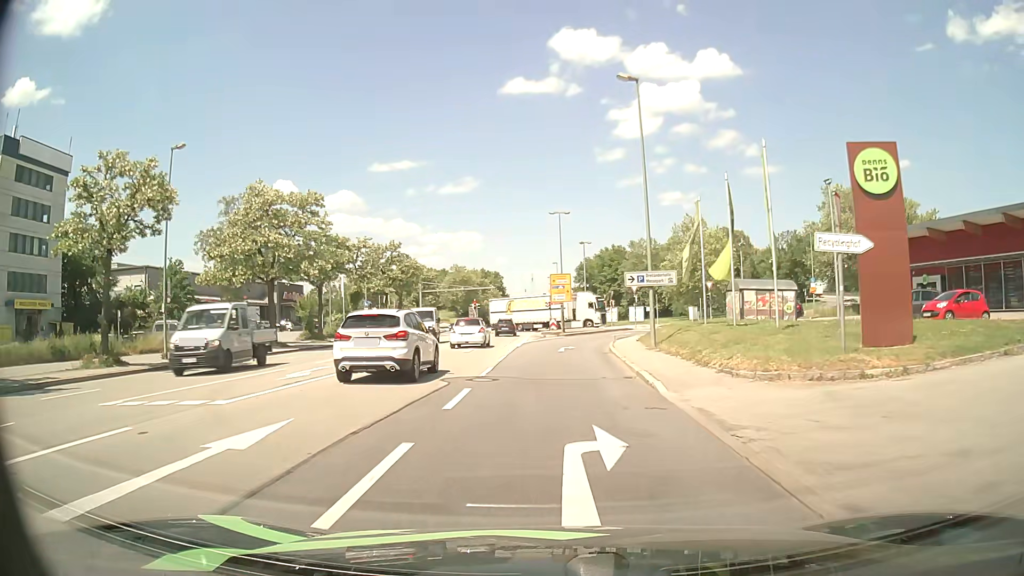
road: primary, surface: asphalt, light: Day
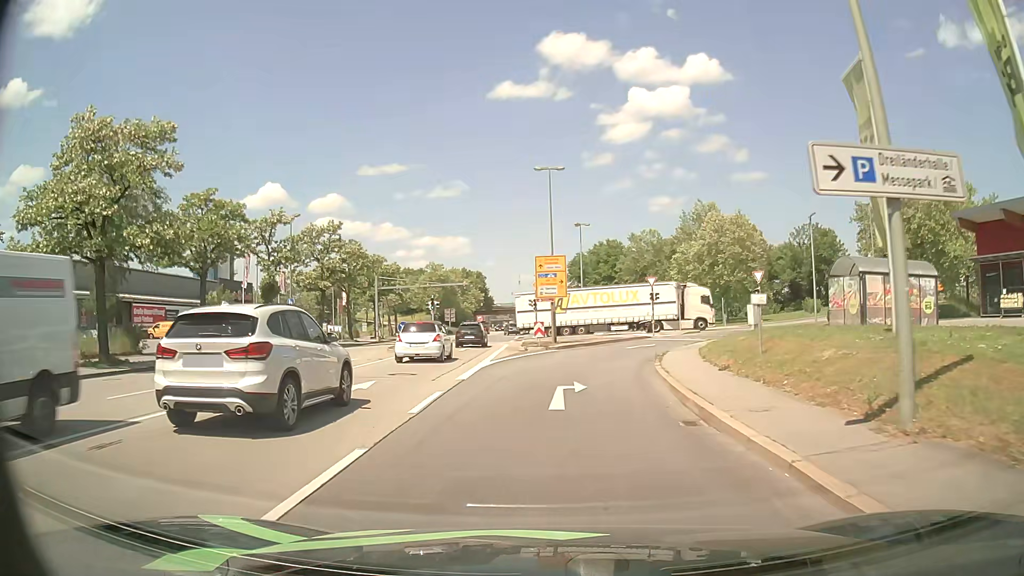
(+0.2, +18.0) m; 0°
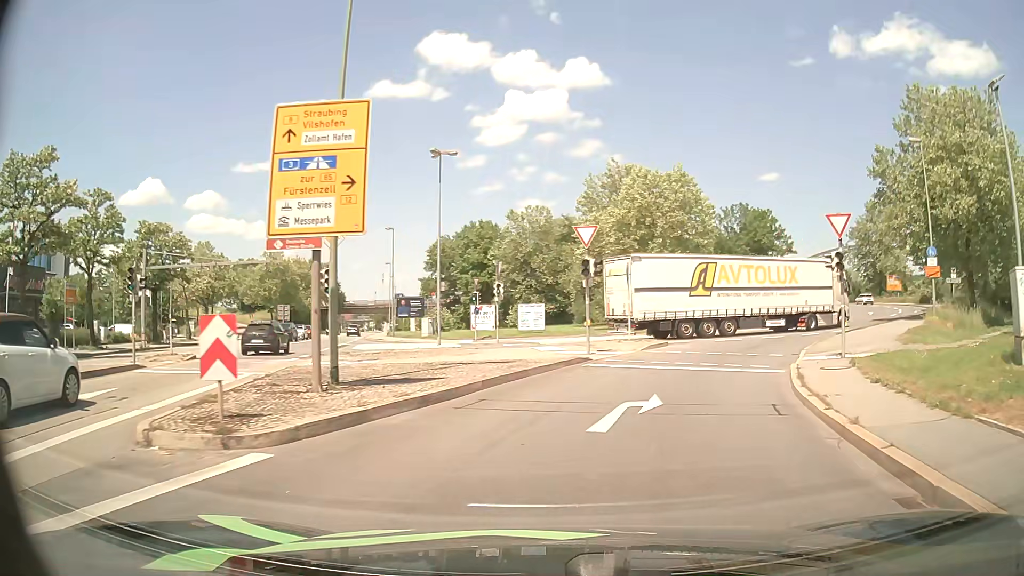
(+1.7, +26.0) m; +11°
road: primary_link
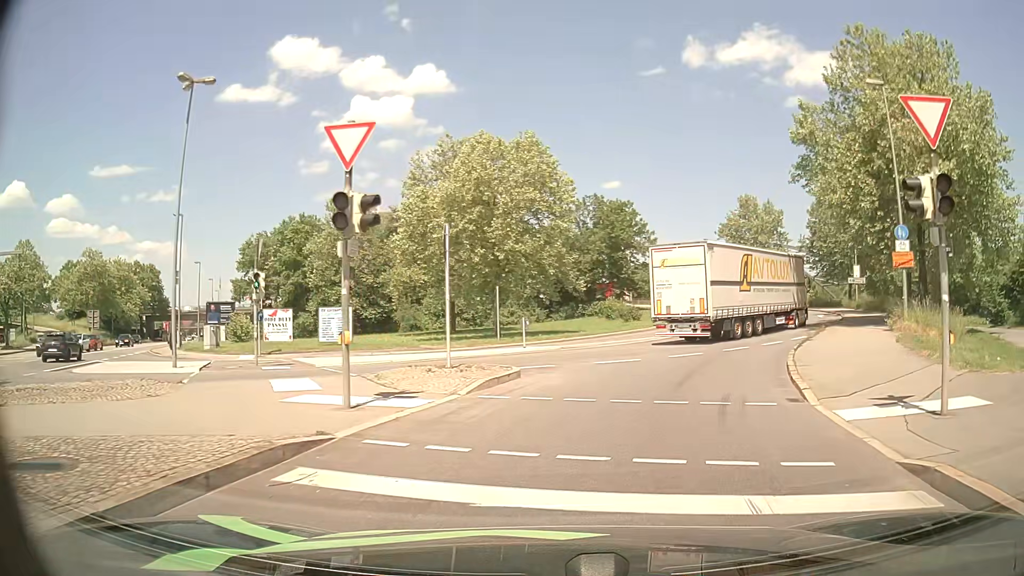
(+1.5, +12.0) m; +14°
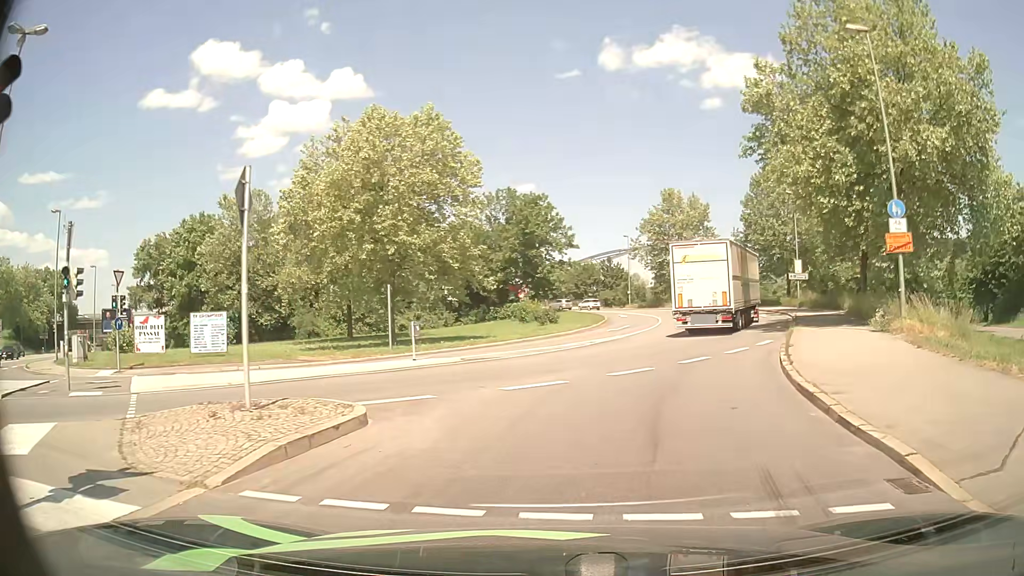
(+0.3, +6.0) m; +7°
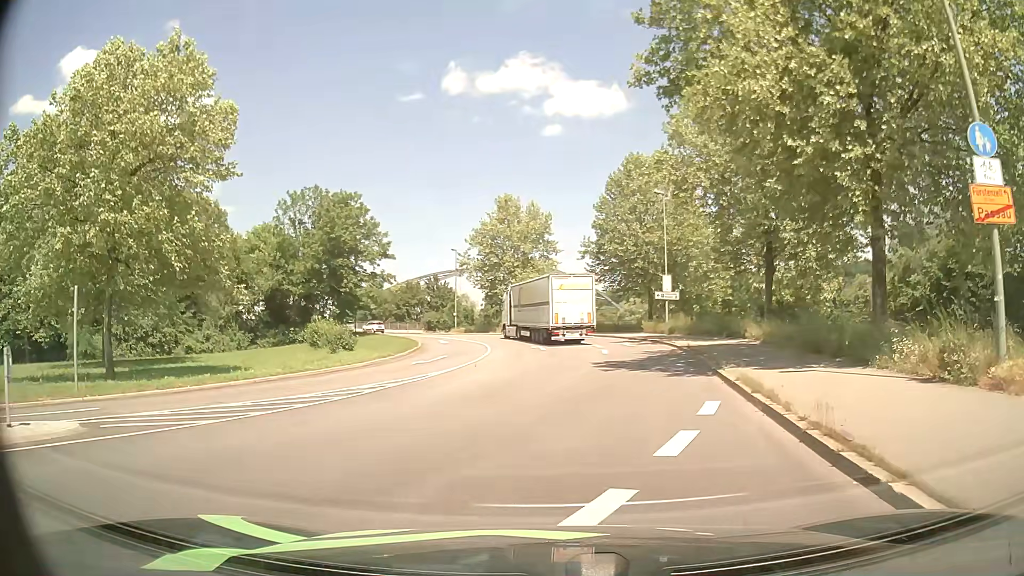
(+1.7, +12.4) m; +14°
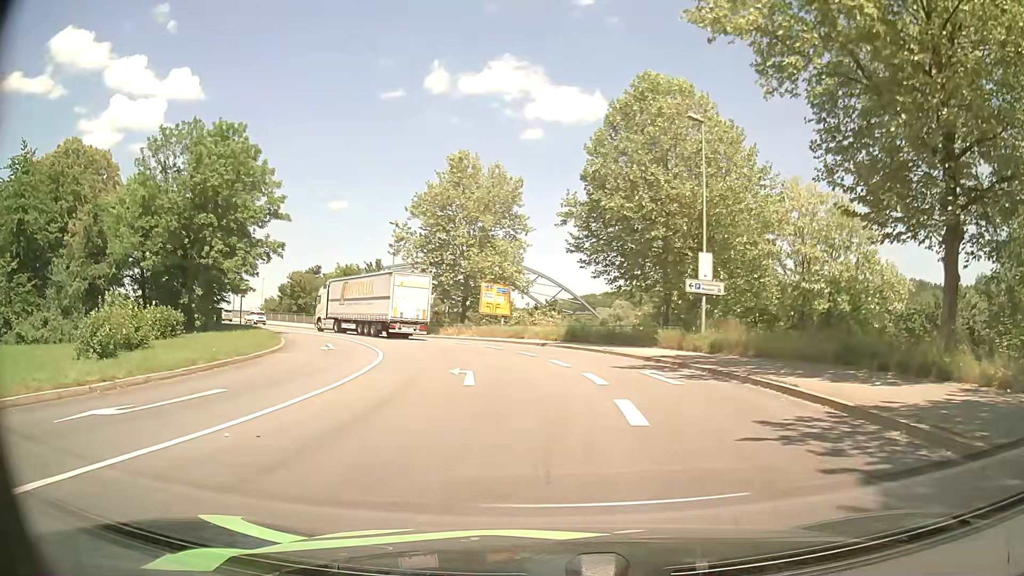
(+0.9, +20.3) m; +3°
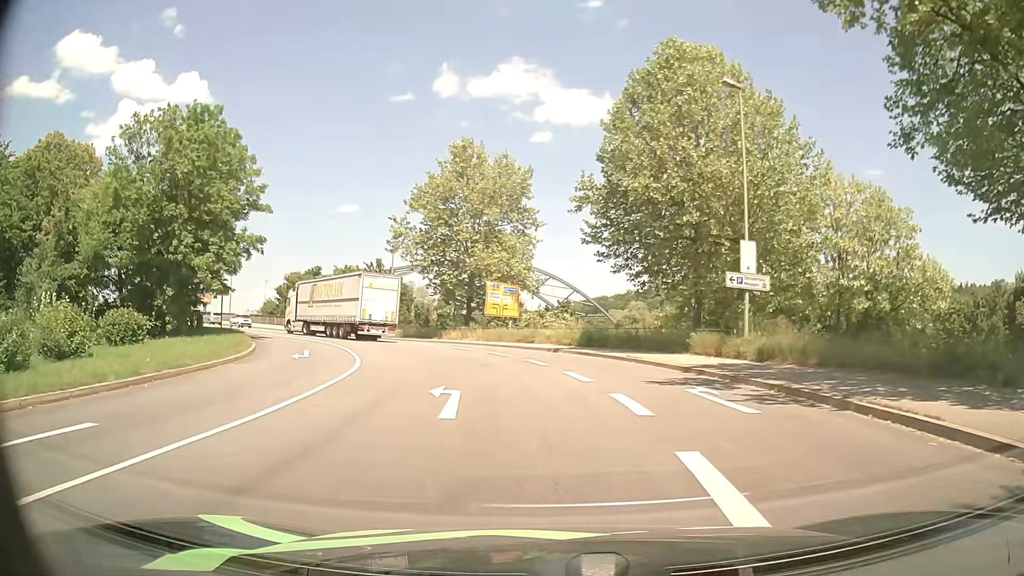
(0.0, +4.8) m; 0°
(0, +10) (-2, +20) (-4, +30) (-8, +39) (-14, +47) (-21, +54) (-29, +61) (-36, +68) (-43, +74) (-51, +81) m
